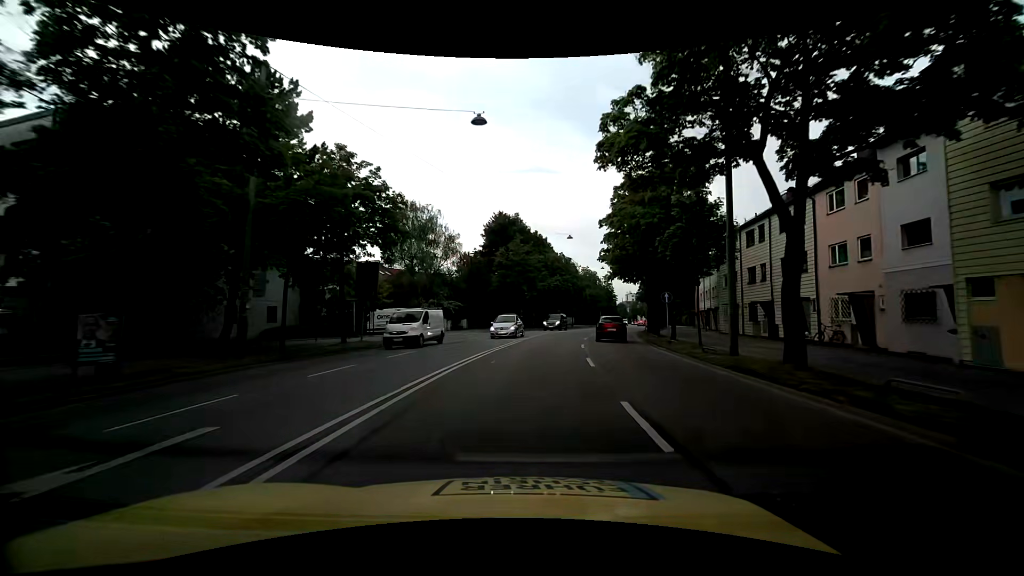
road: primary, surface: asphalt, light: Day
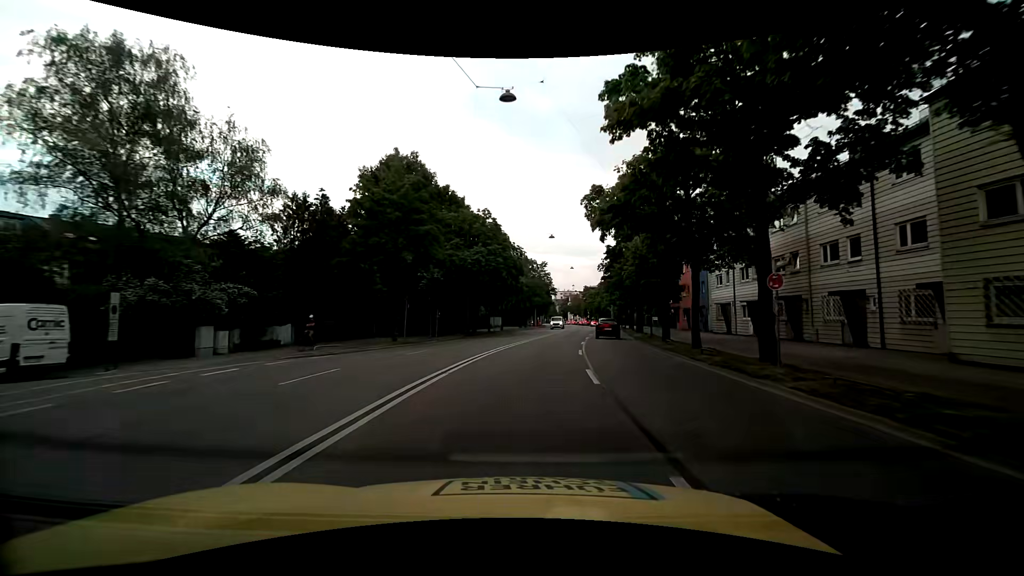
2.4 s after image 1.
(+2.1, +30.9) m; +7°
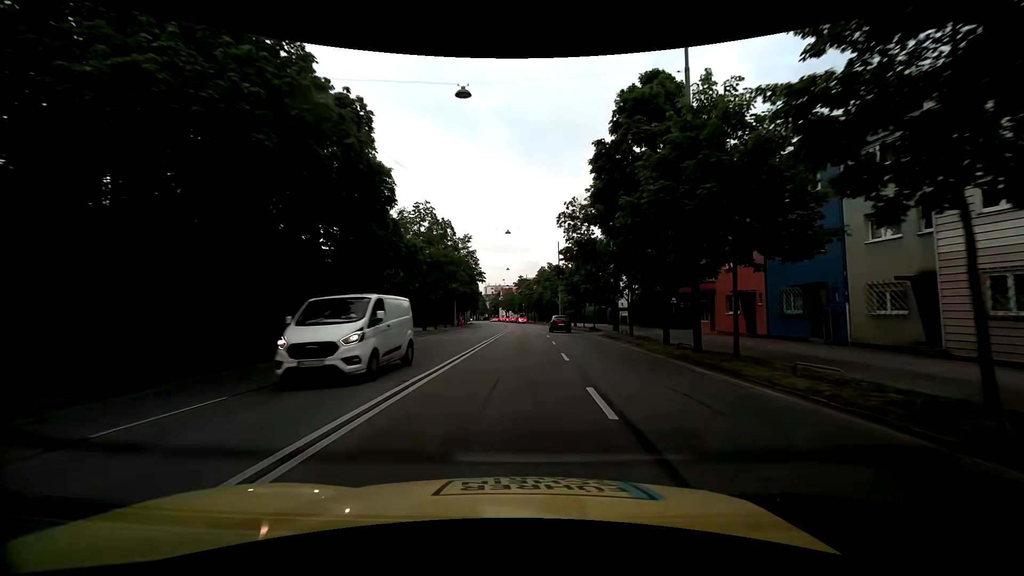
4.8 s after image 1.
(+2.7, +30.6) m; +9°
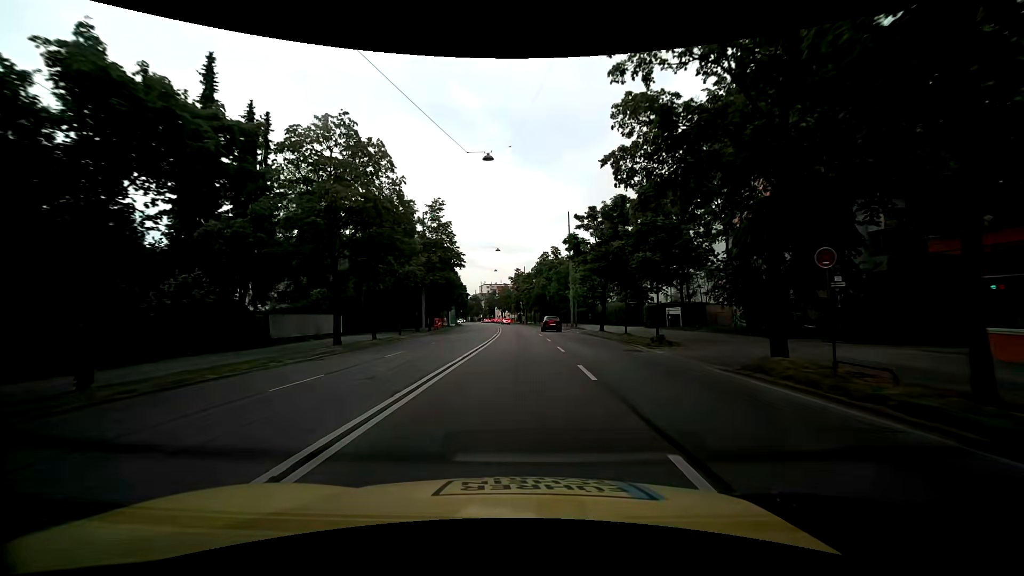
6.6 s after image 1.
(+0.1, +22.9) m; 0°
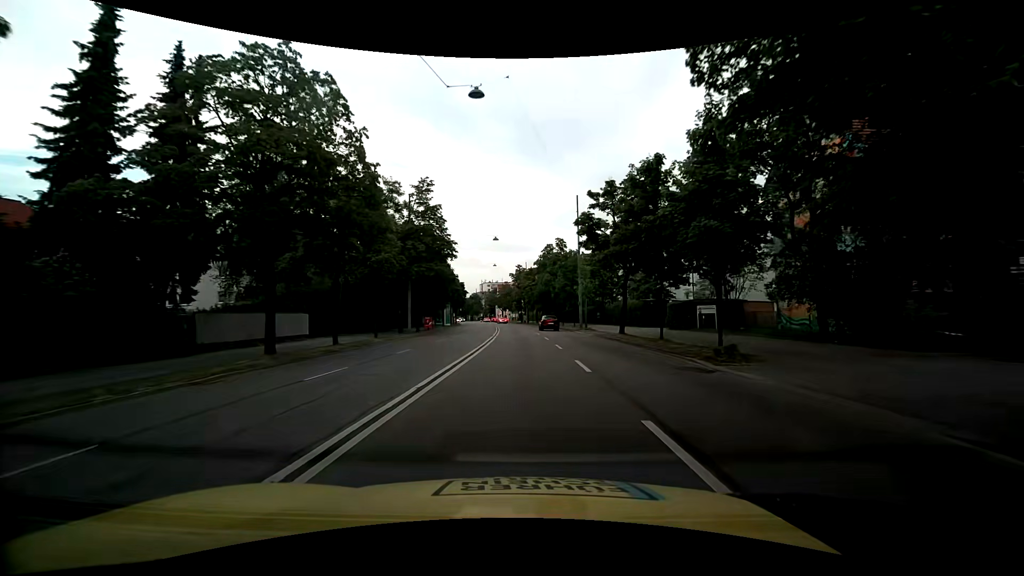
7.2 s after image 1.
(0.0, +7.4) m; 0°
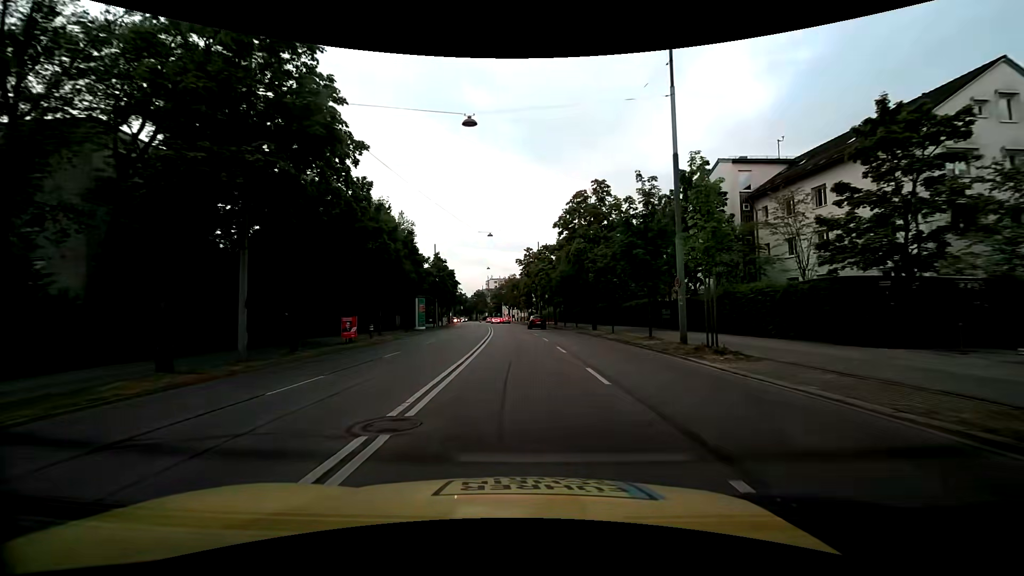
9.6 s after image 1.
(0.0, +29.3) m; -1°
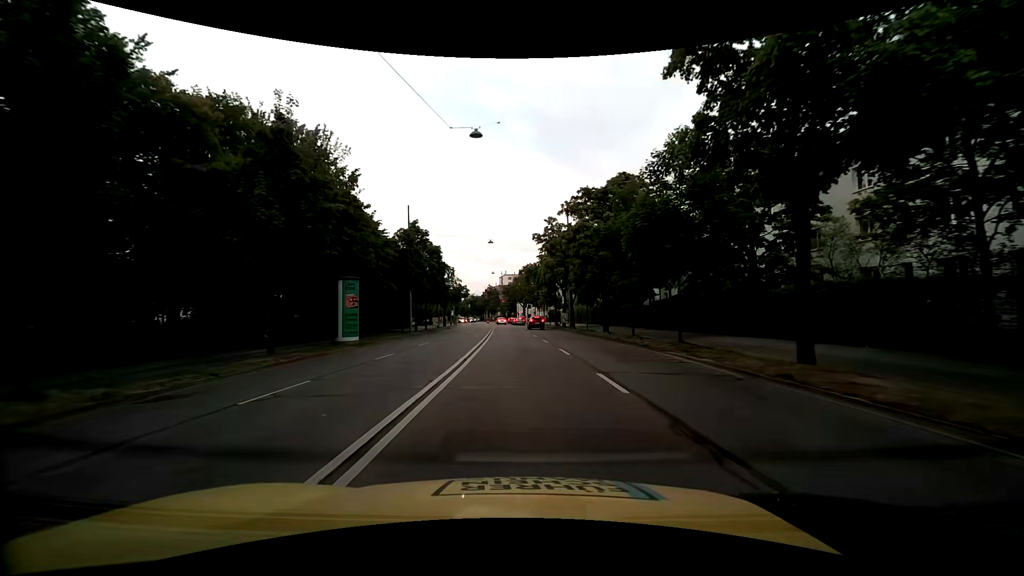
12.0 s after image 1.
(-0.2, +28.1) m; -2°
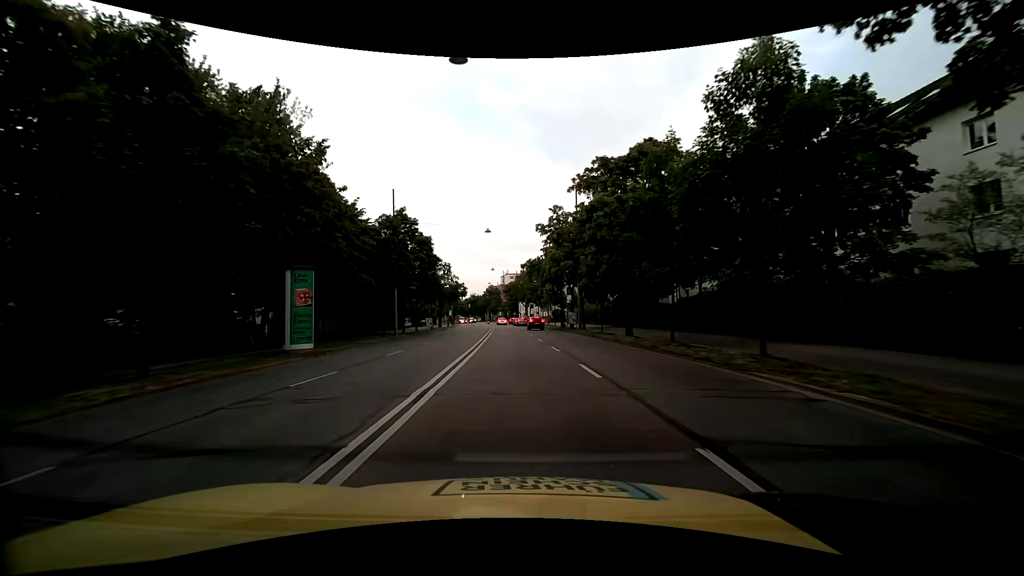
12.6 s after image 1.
(0.0, +6.8) m; +1°
(0, +10) (0, +20) (-1, +30) (-1, +40) (-2, +50) (-2, +60) (-3, +70) (-3, +80) (-4, +90) (-5, +100) m
